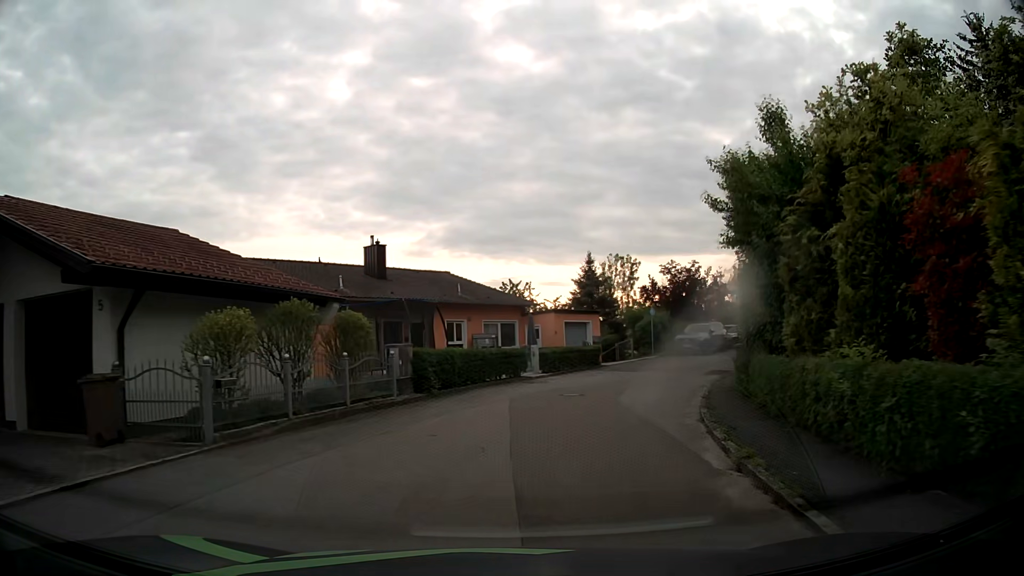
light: Day
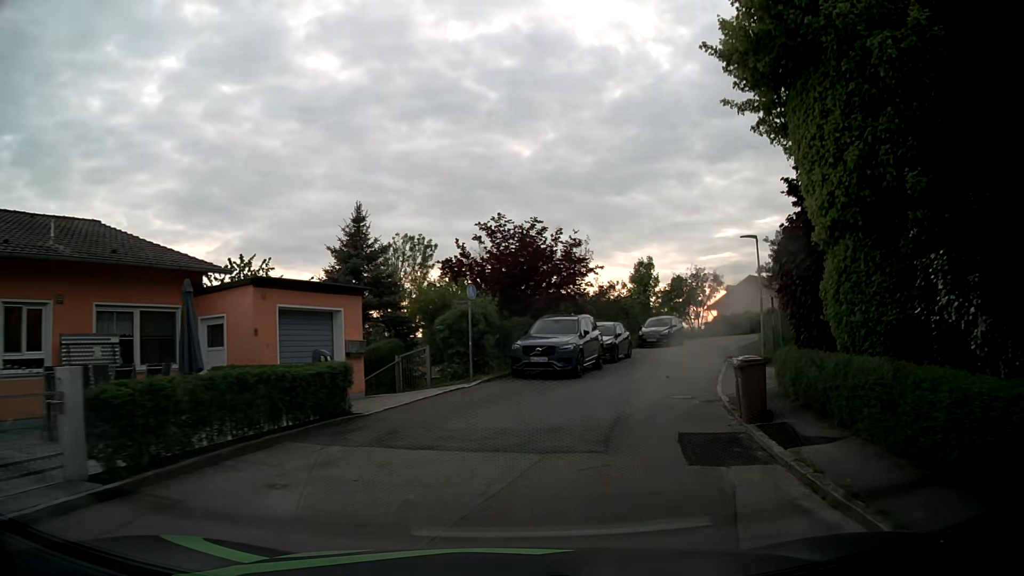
(+2.7, +18.5) m; +18°
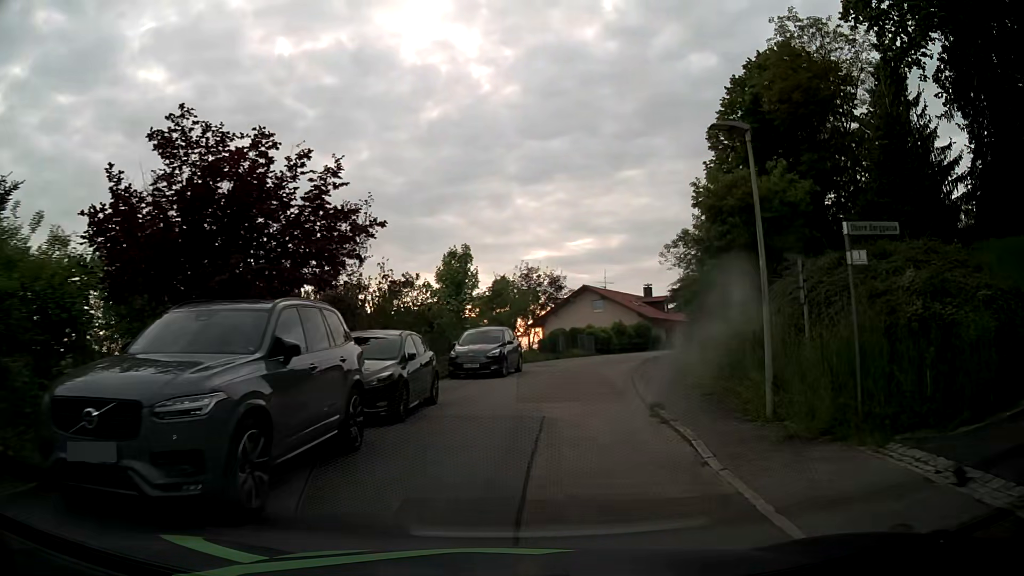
(+1.9, +13.8) m; +16°
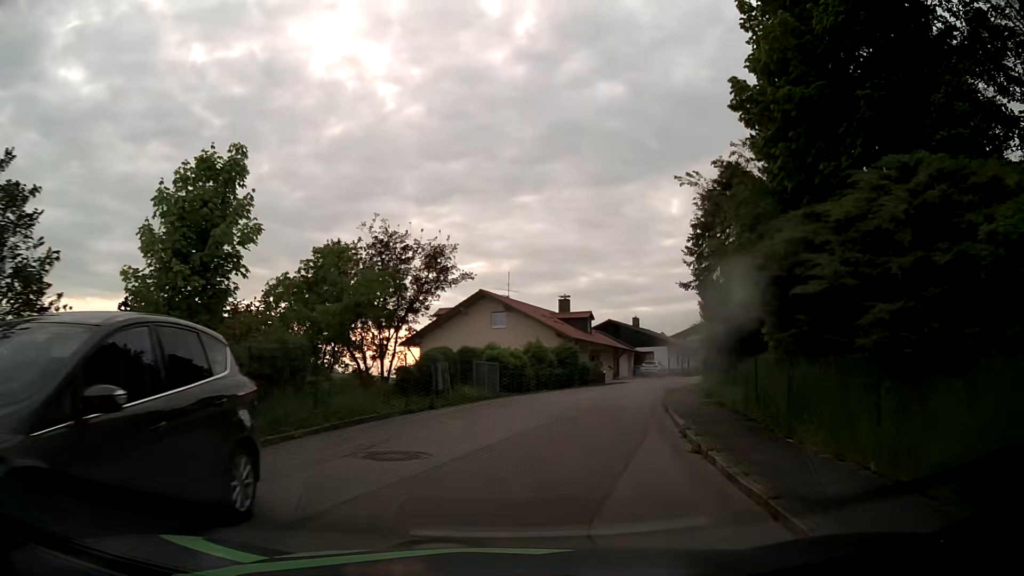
(+1.5, +18.7) m; +10°
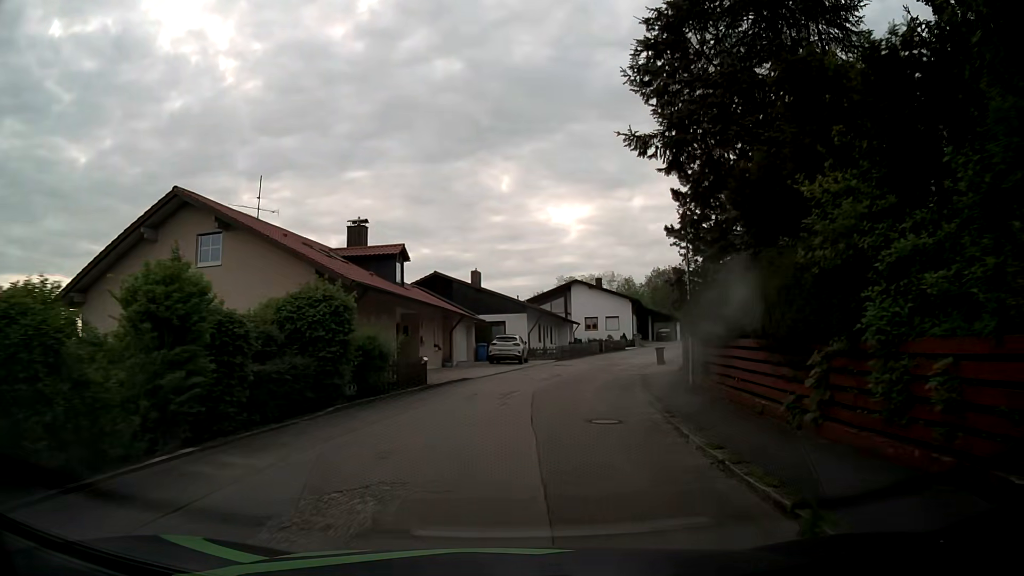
(+3.1, +24.8) m; +14°
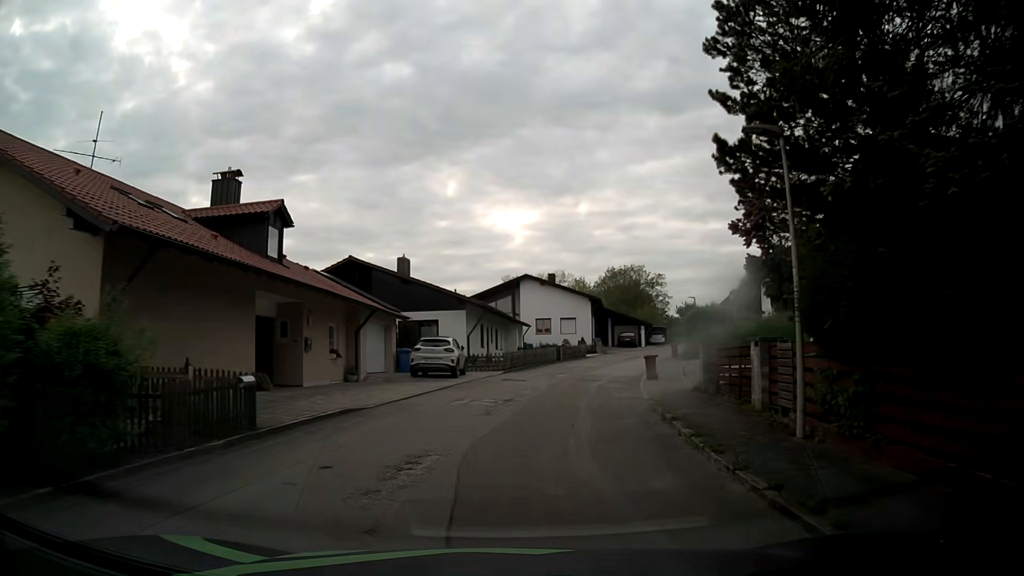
(+0.4, +10.1) m; +5°
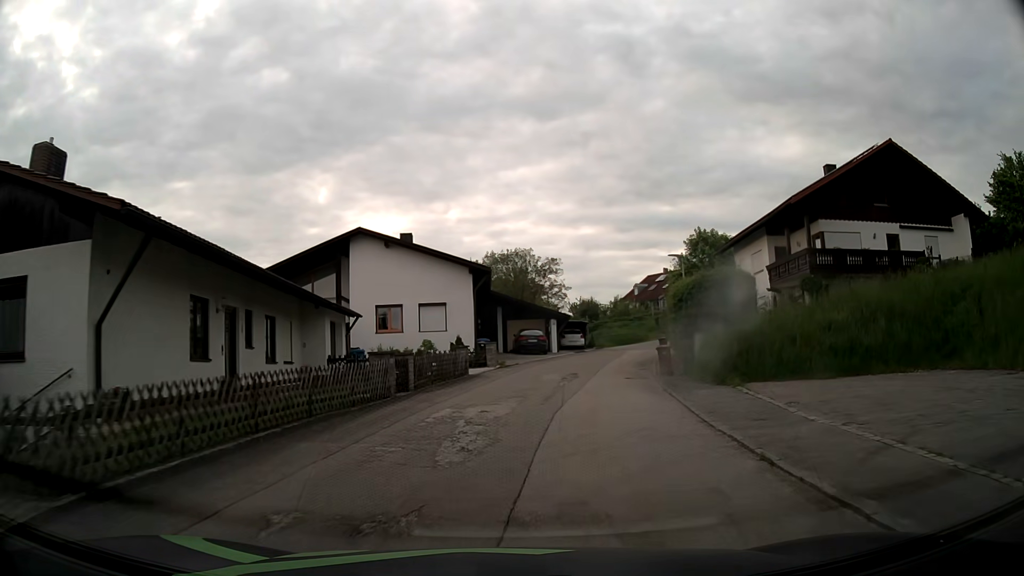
(+2.3, +25.2) m; +12°
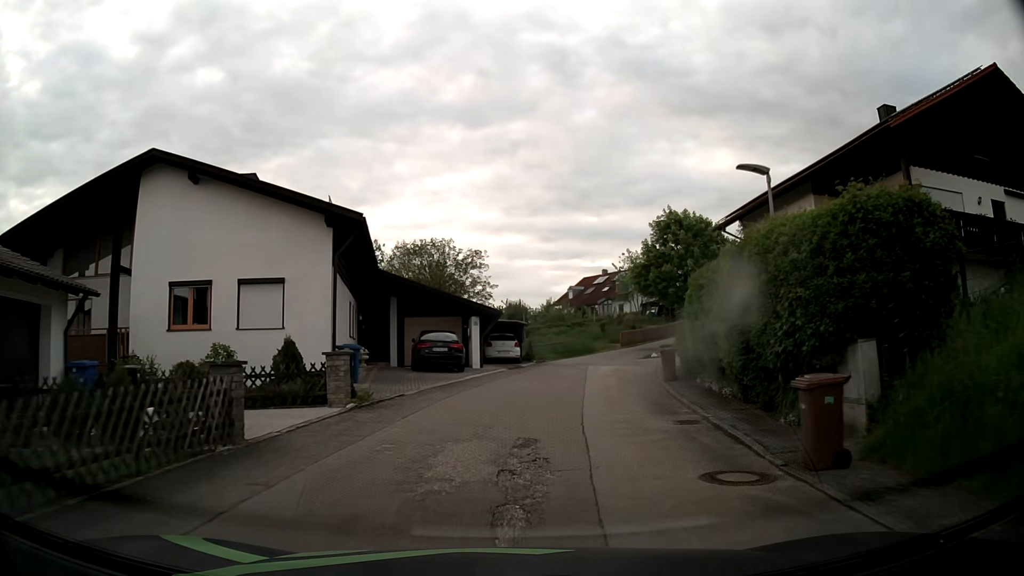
(+0.7, +14.8) m; +6°
(0, +10) (+1, +20) (+3, +30) (+6, +39) (+10, +48) (+16, +56) (+23, +63) (+32, +68) (+39, +75) (+41, +85) m
